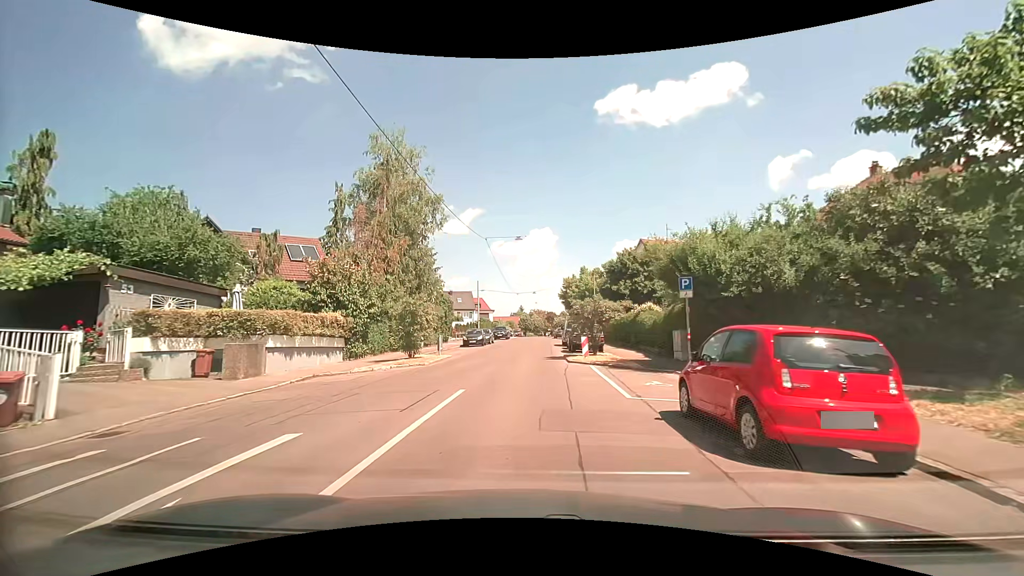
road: residential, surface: asphalt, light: Day
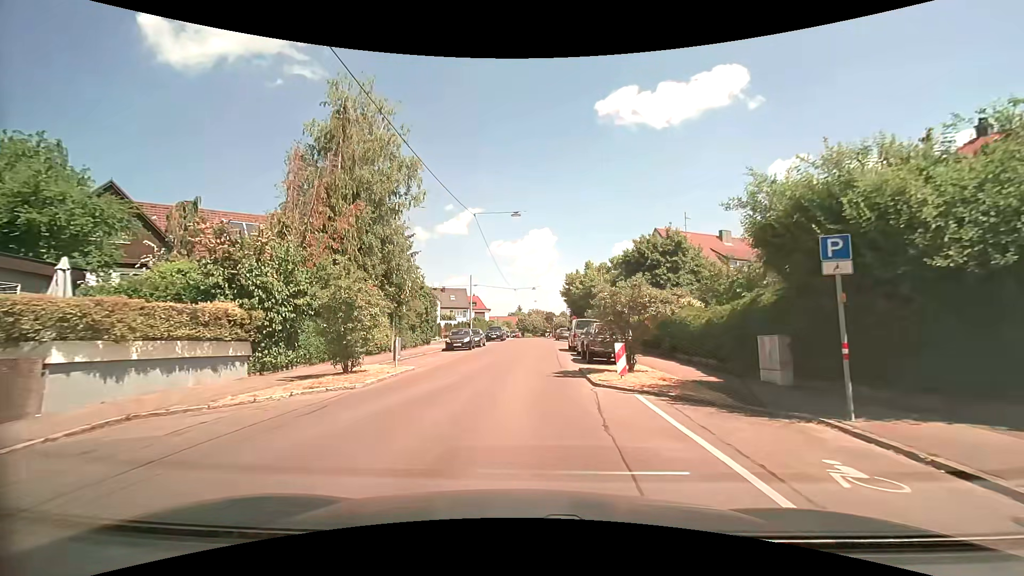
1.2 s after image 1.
(+0.1, +7.9) m; +1°
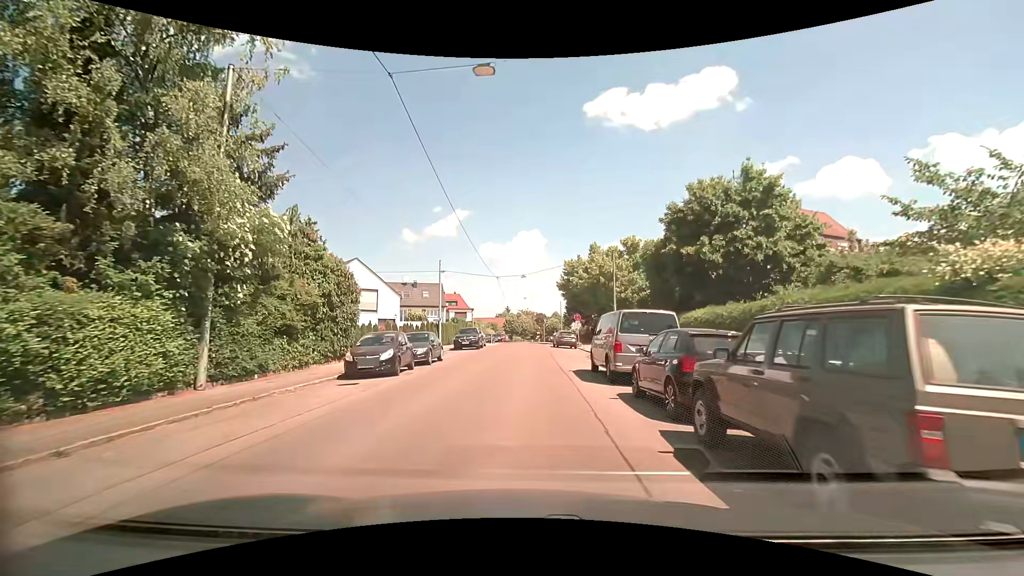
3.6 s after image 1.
(+0.2, +16.5) m; +2°
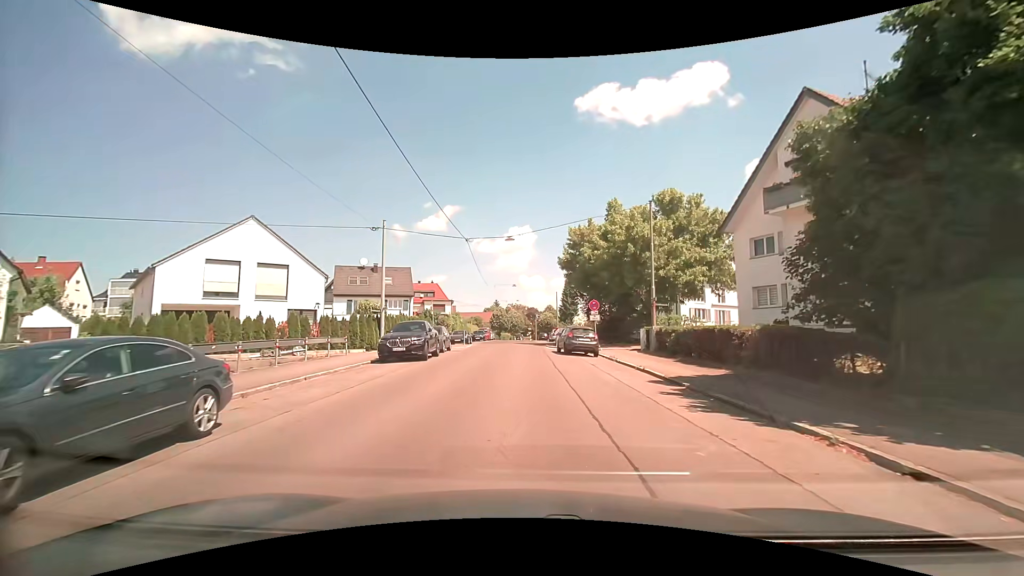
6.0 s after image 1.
(+0.1, +17.2) m; +1°
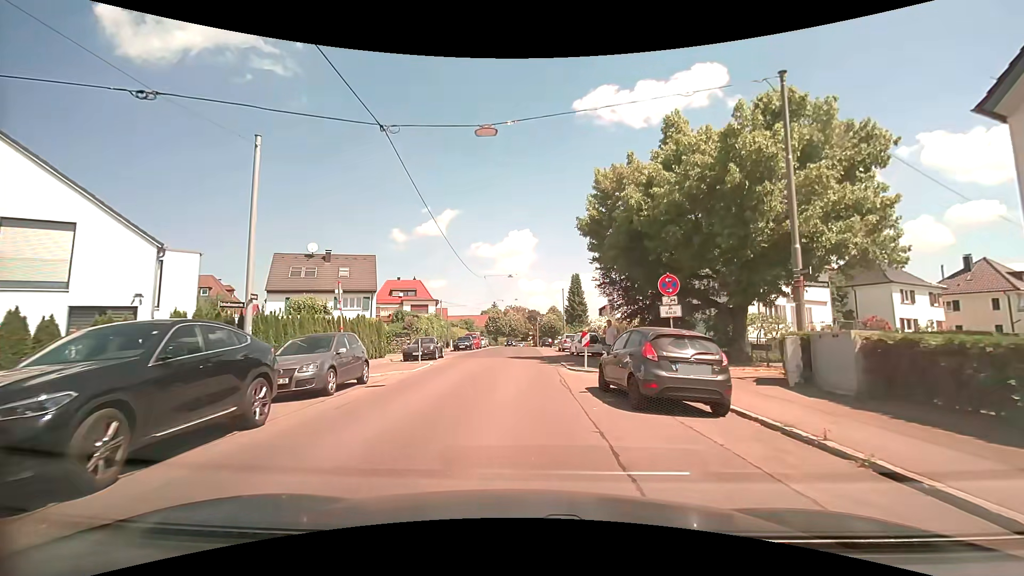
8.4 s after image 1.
(0.0, +15.8) m; 0°
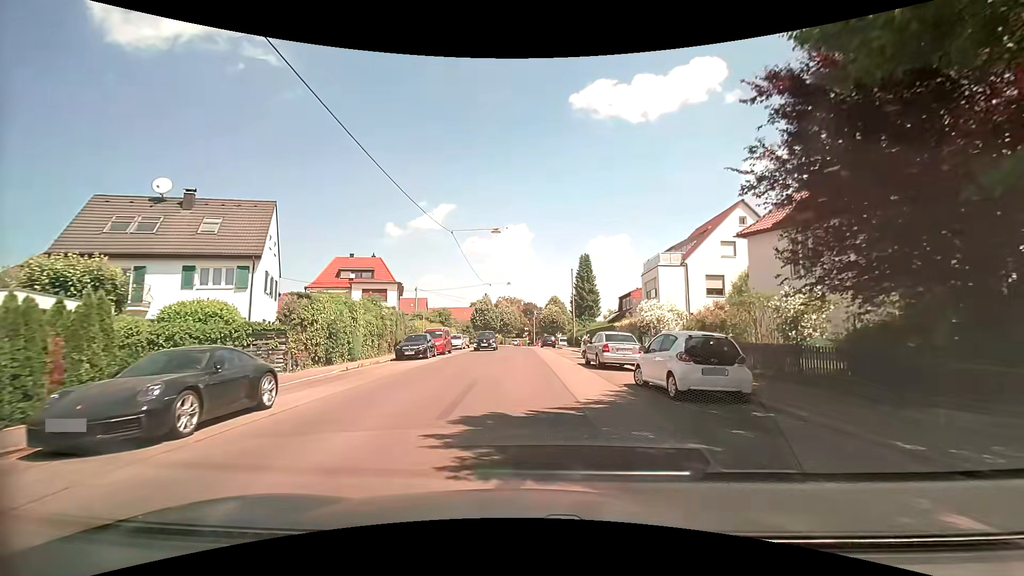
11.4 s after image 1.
(-0.1, +20.6) m; +1°
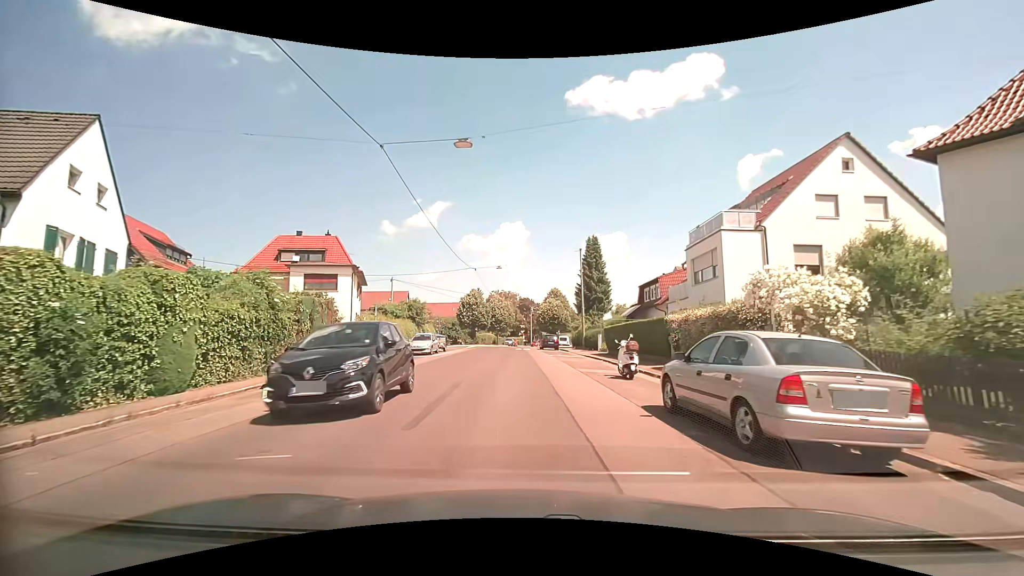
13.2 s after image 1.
(+0.1, +13.1) m; +1°
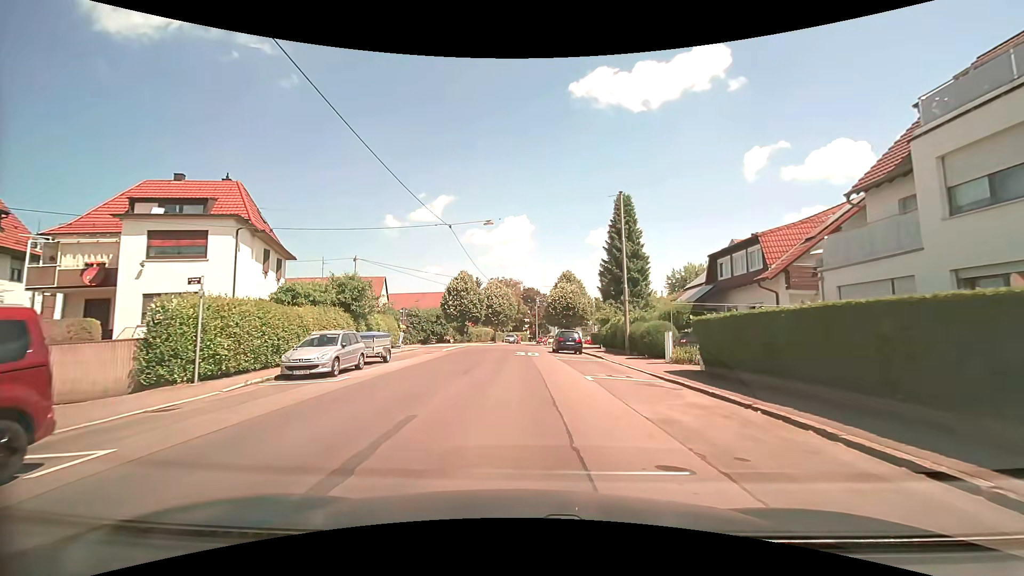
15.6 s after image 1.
(-0.2, +17.3) m; -1°
